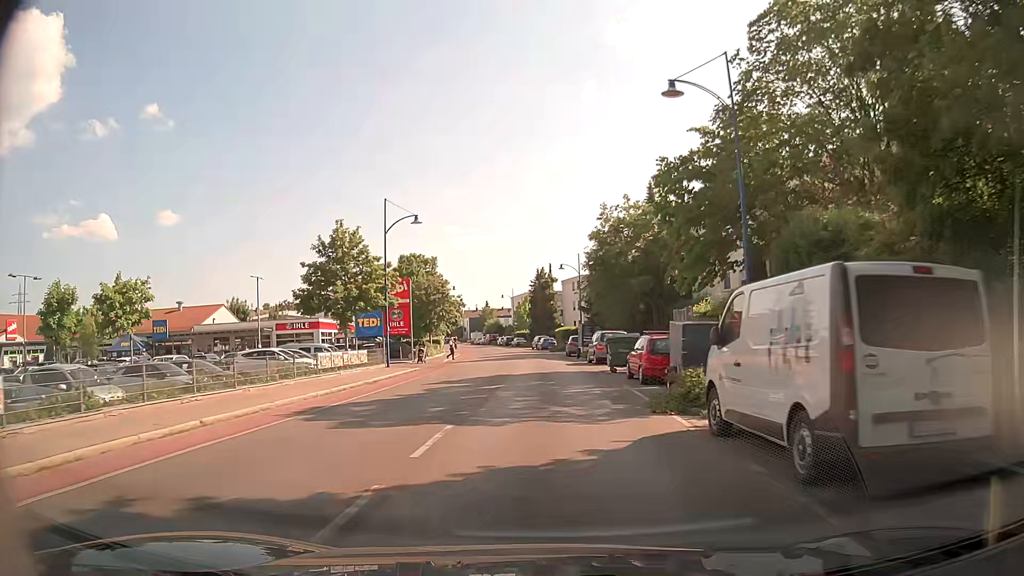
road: tertiary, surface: asphalt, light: Day
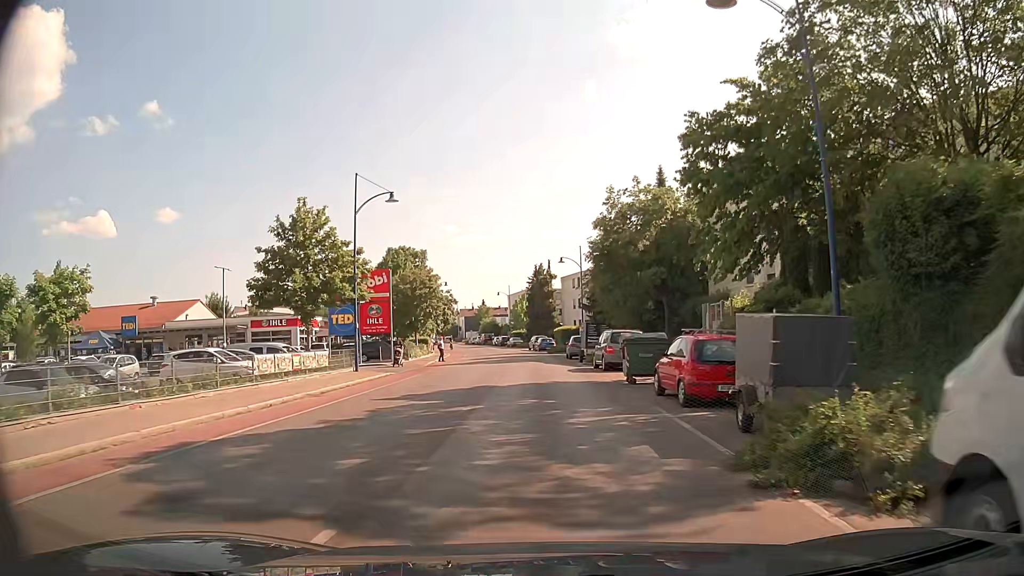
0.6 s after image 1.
(0.0, +6.0) m; +1°
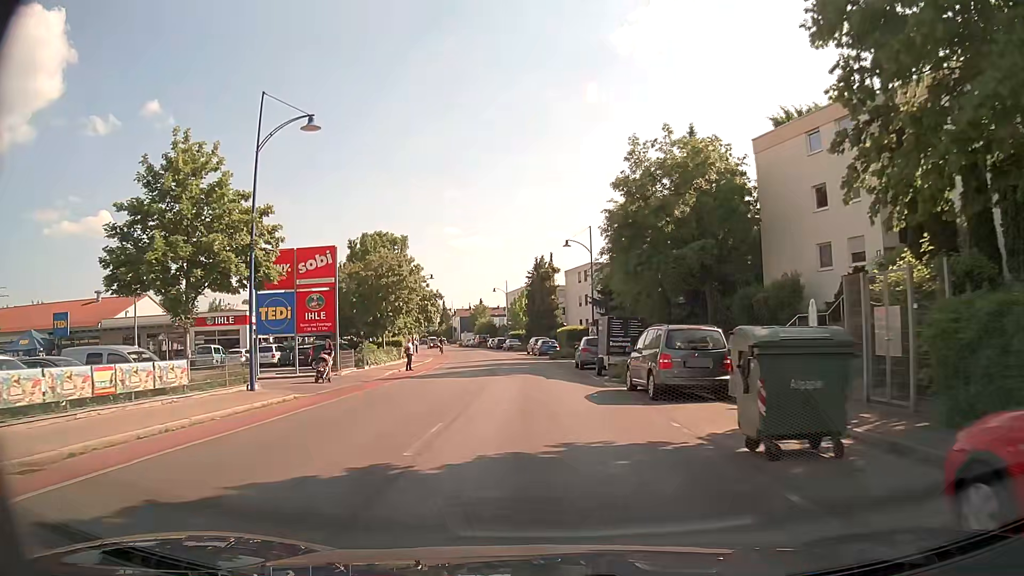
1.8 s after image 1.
(-0.2, +12.0) m; -1°
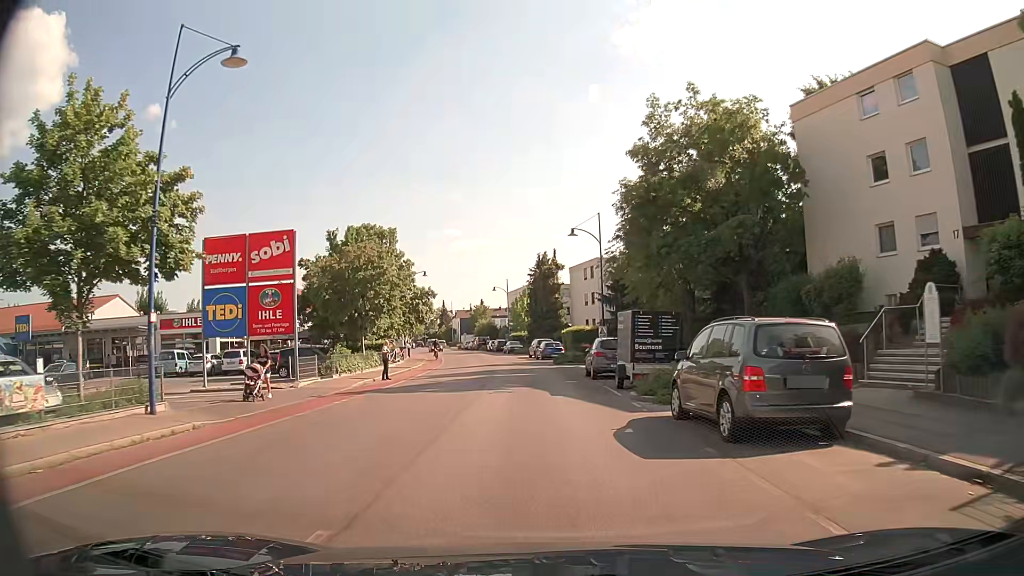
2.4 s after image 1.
(0.0, +6.0) m; 0°
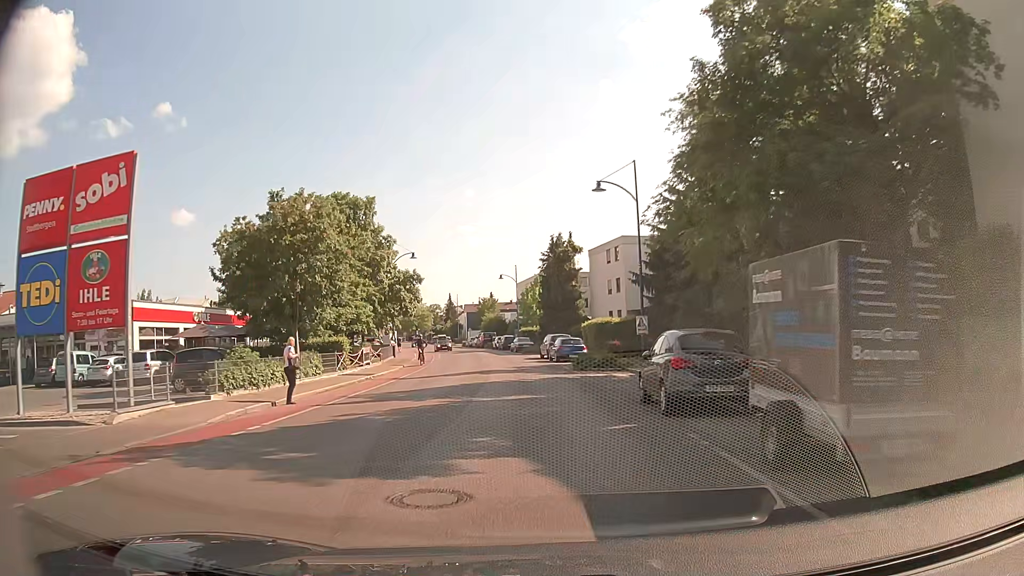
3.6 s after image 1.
(-0.2, +12.6) m; -2°
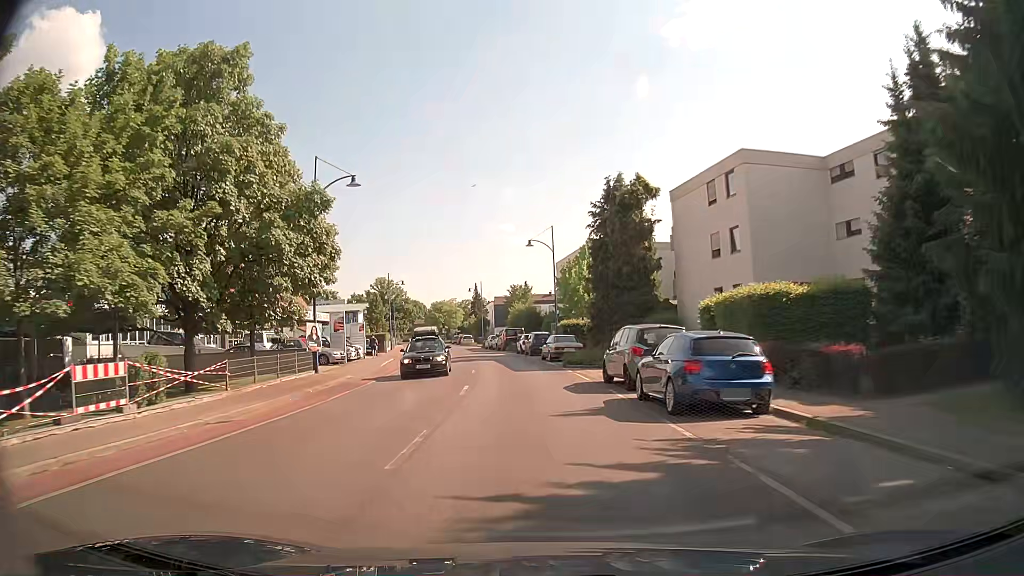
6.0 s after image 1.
(-0.7, +27.4) m; -3°
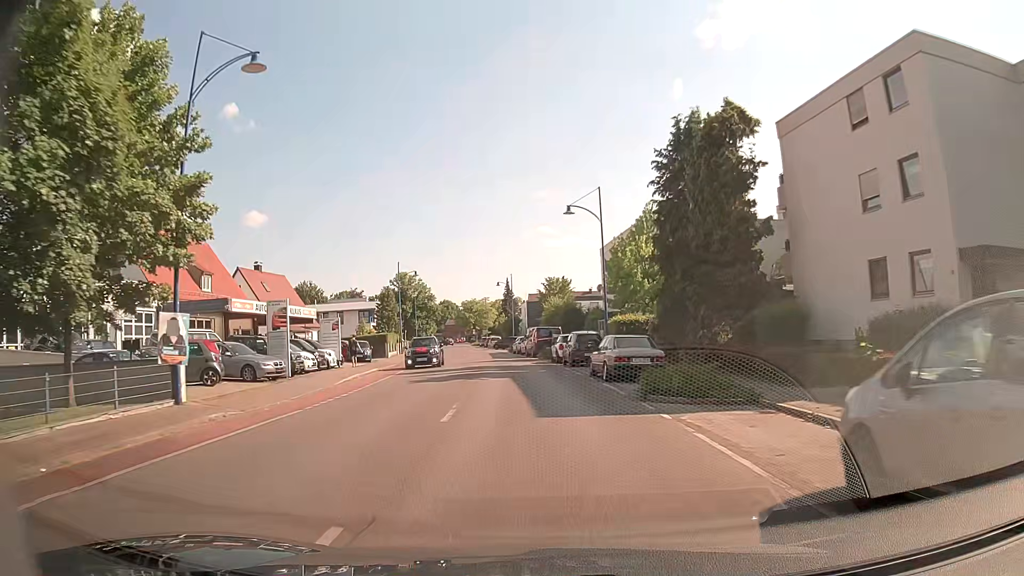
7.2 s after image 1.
(-0.4, +14.3) m; -3°
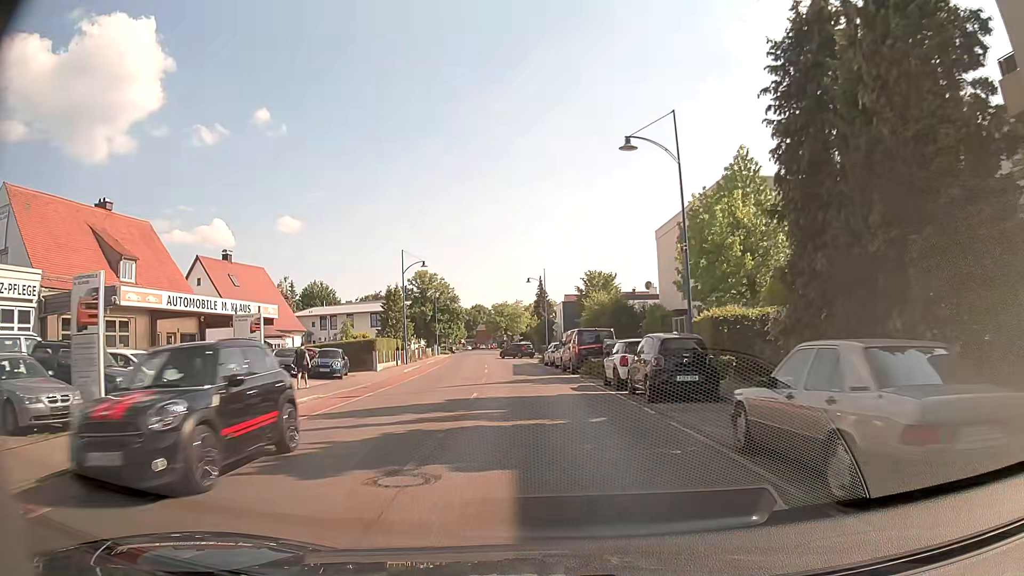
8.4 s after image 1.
(-0.4, +14.3) m; -3°
